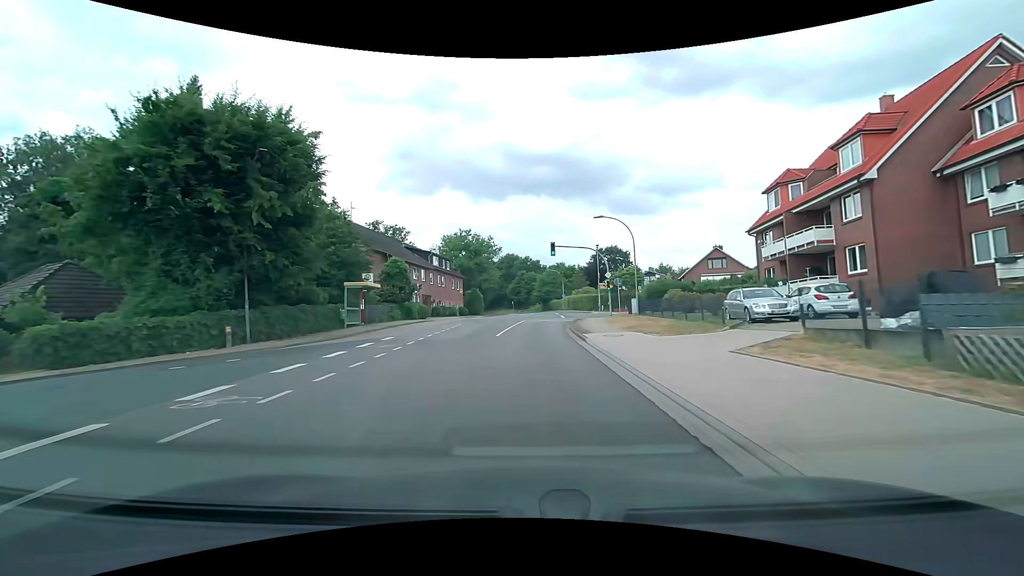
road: tertiary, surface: asphalt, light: Day
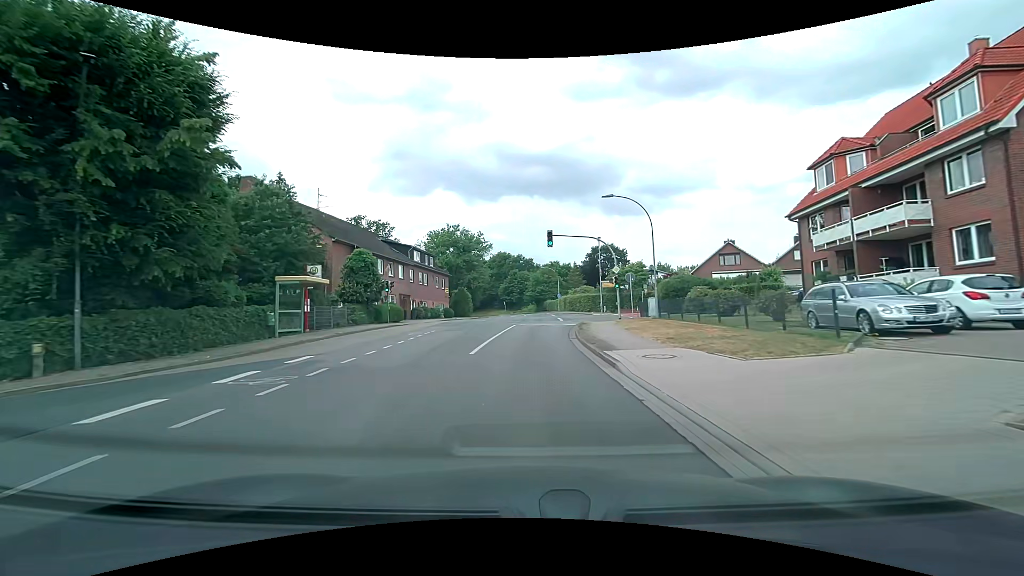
(0.0, +7.3) m; +1°
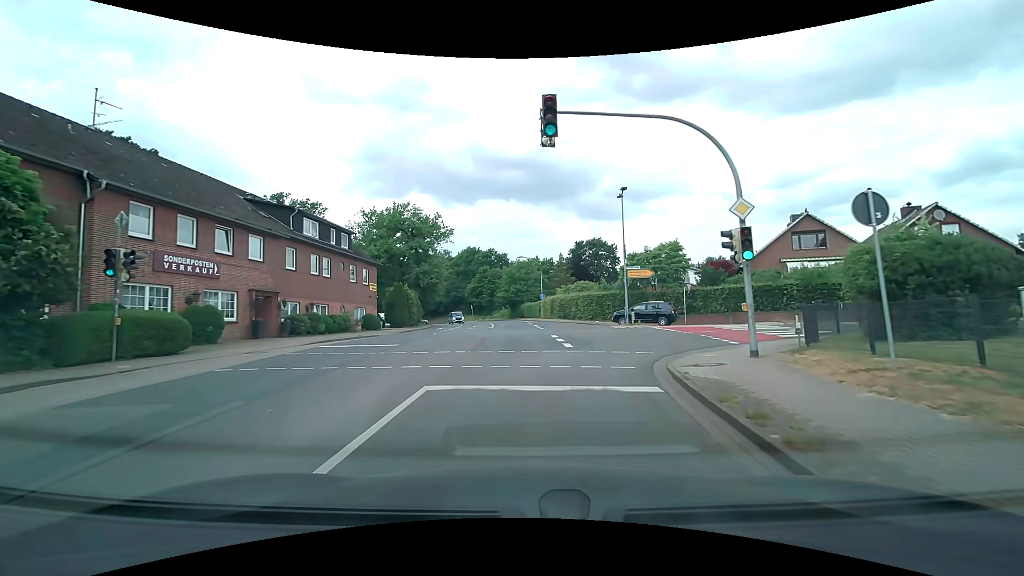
(+0.5, +23.9) m; +2°
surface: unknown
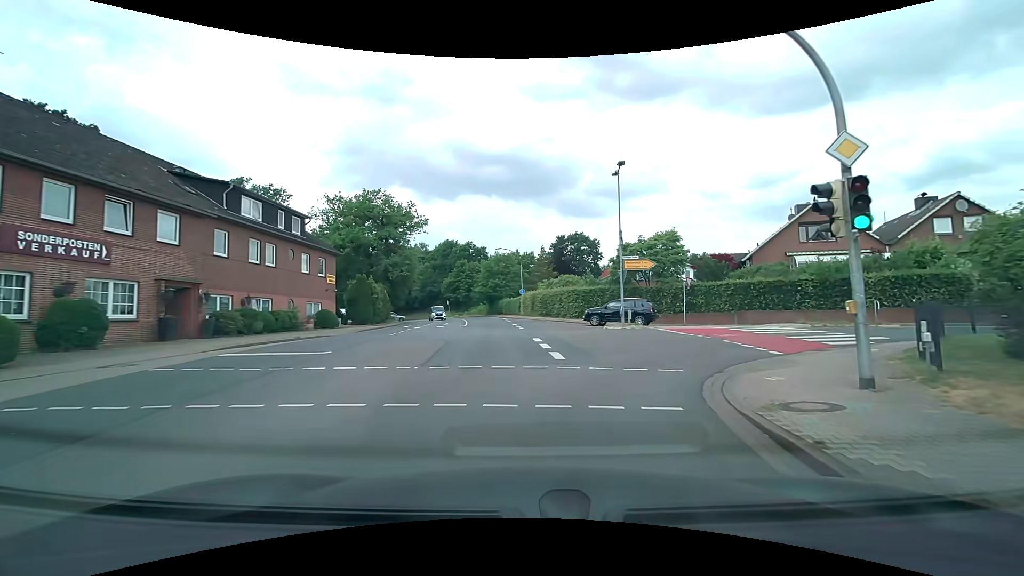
(+0.1, +4.9) m; +2°
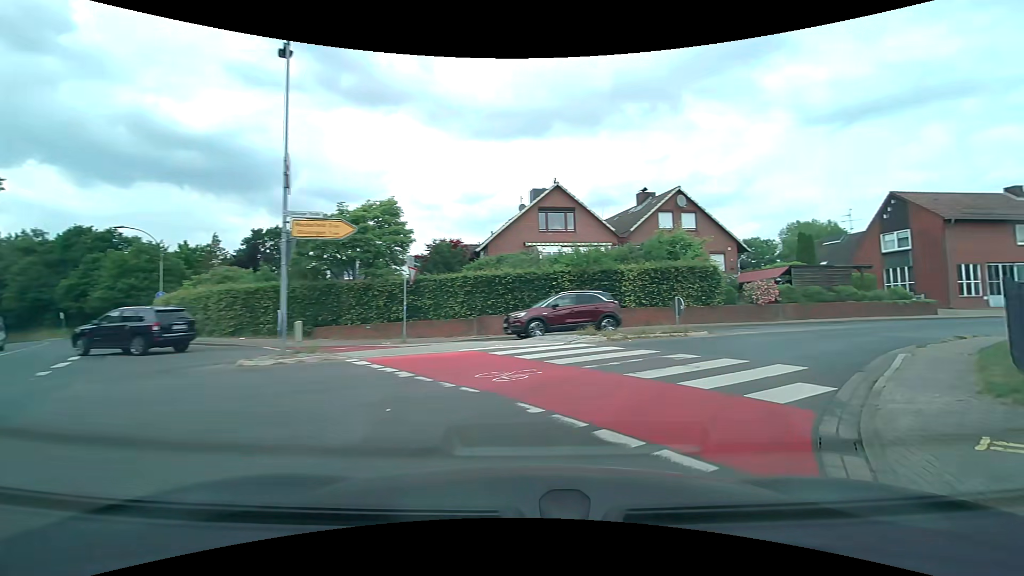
(+2.7, +12.4) m; +29°
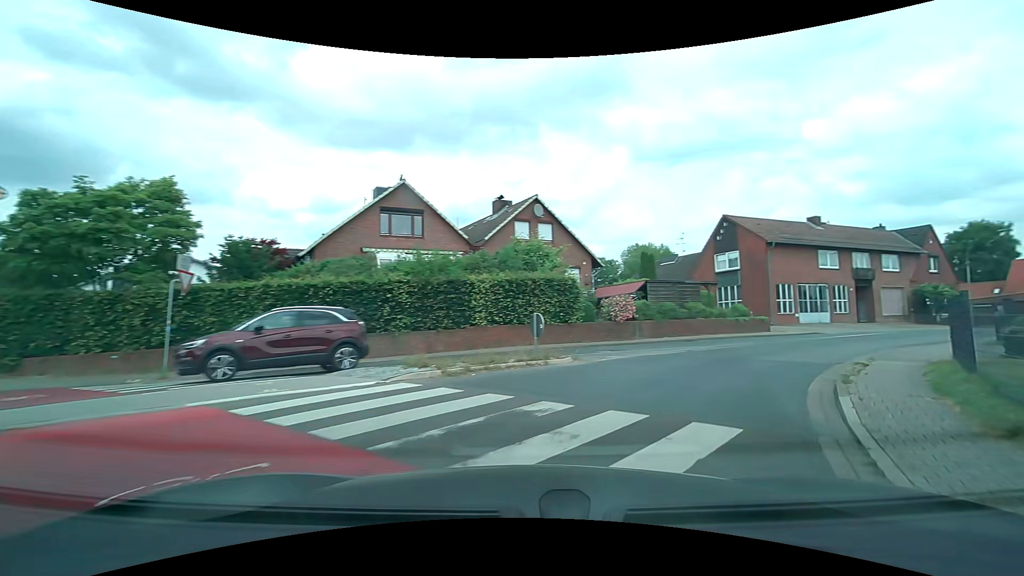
(+0.7, +4.2) m; +18°
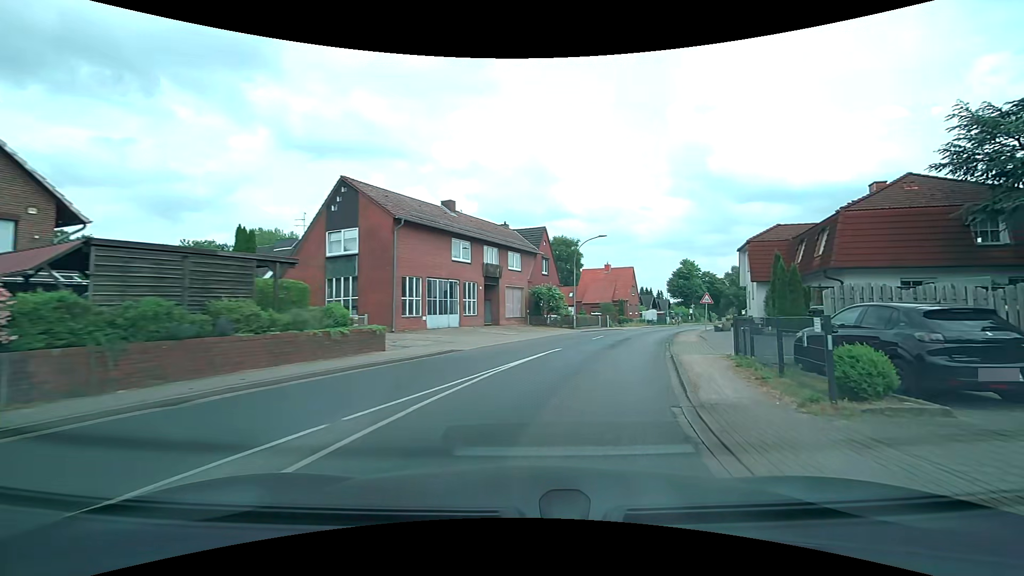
(+5.4, +13.3) m; +39°
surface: asphalt
